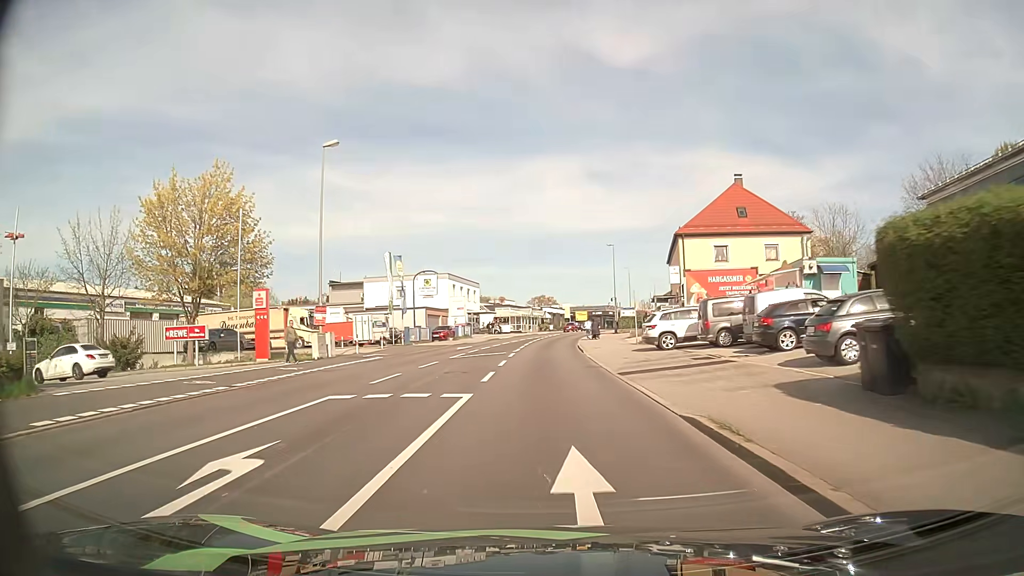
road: tertiary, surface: asphalt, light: Day
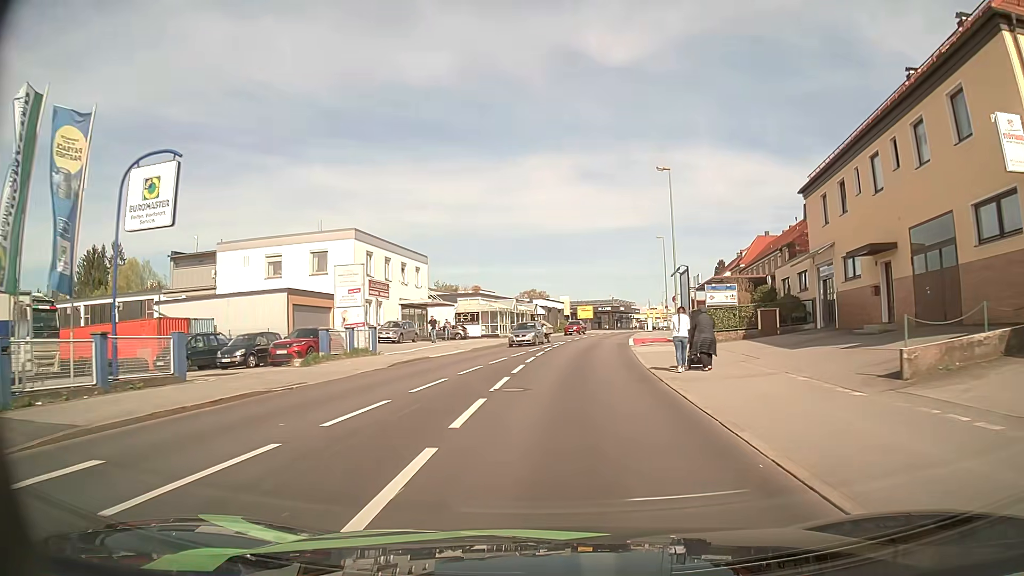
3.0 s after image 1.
(-0.3, +38.3) m; 0°
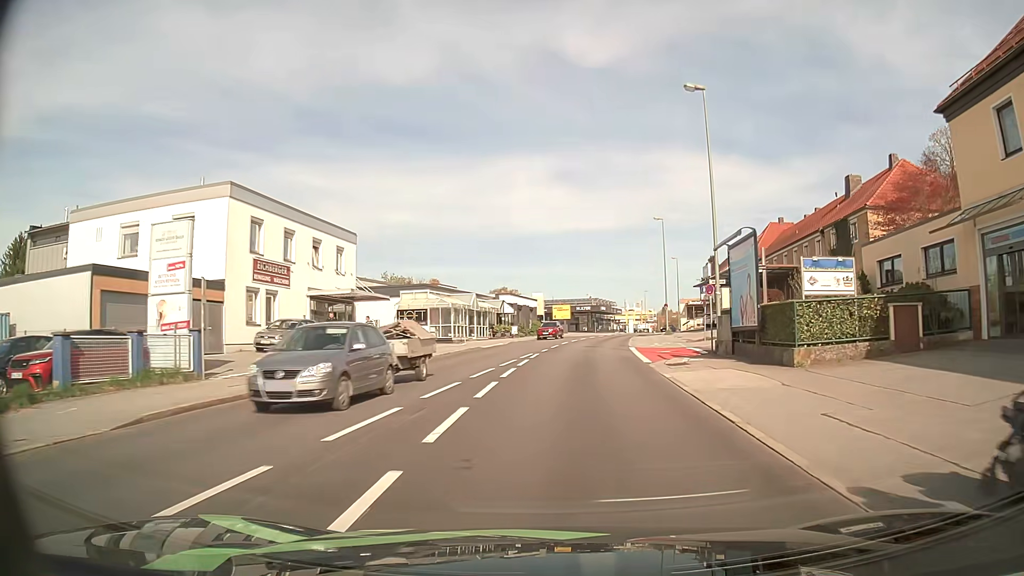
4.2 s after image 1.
(+0.3, +14.8) m; +2°
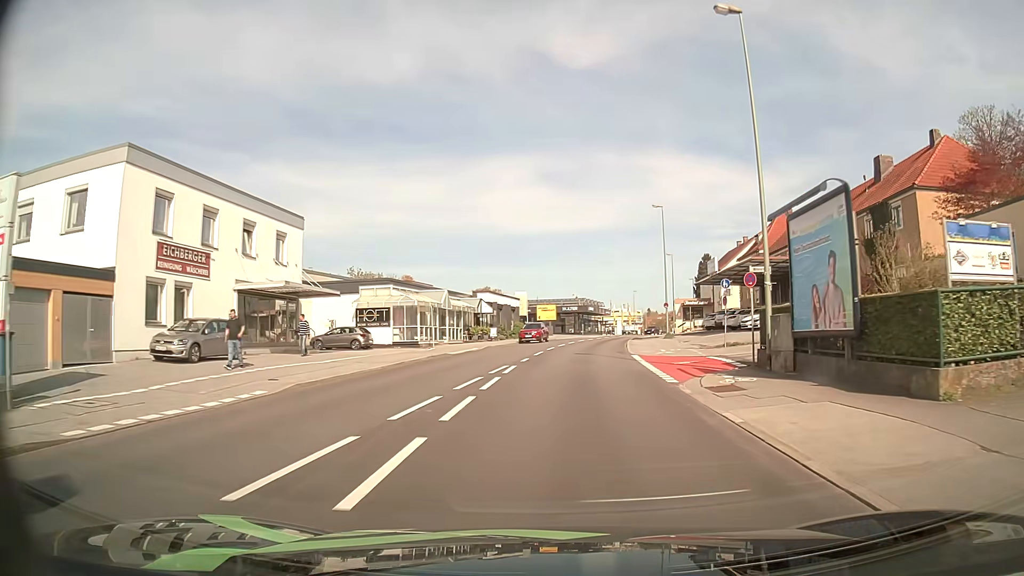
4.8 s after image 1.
(+0.1, +7.3) m; +1°
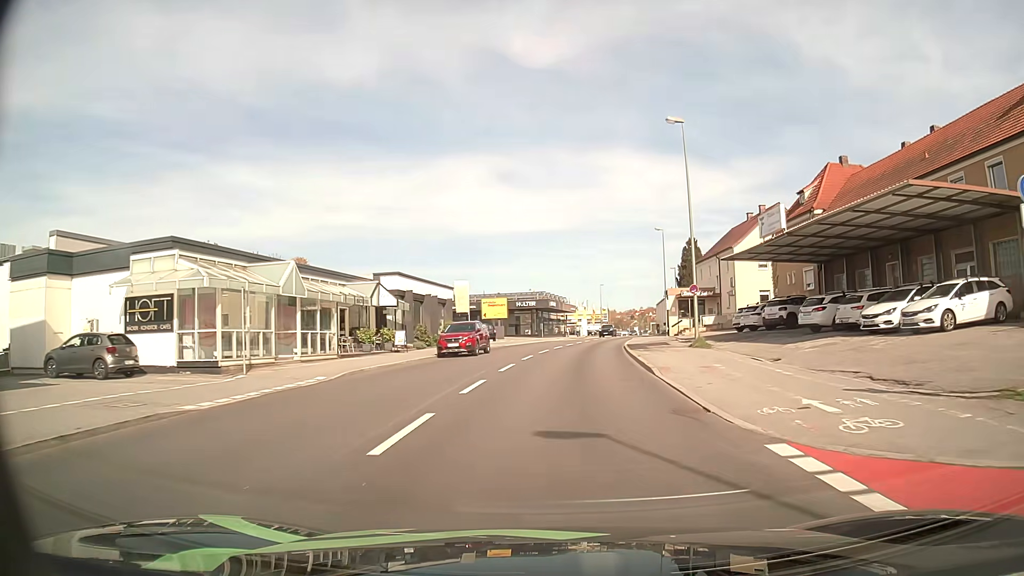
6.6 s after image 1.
(+0.7, +22.2) m; +4°
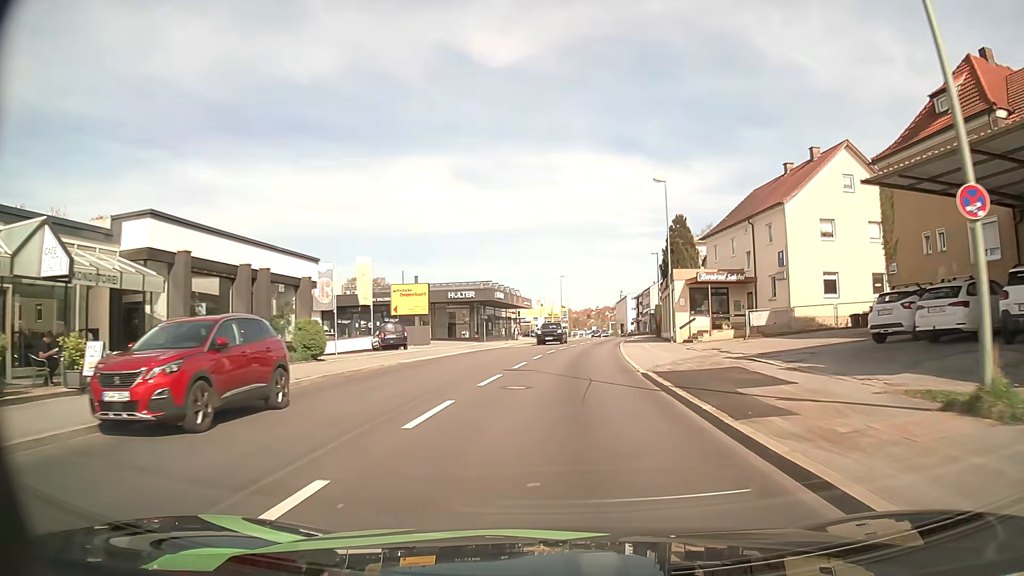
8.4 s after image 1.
(+0.7, +22.3) m; +4°
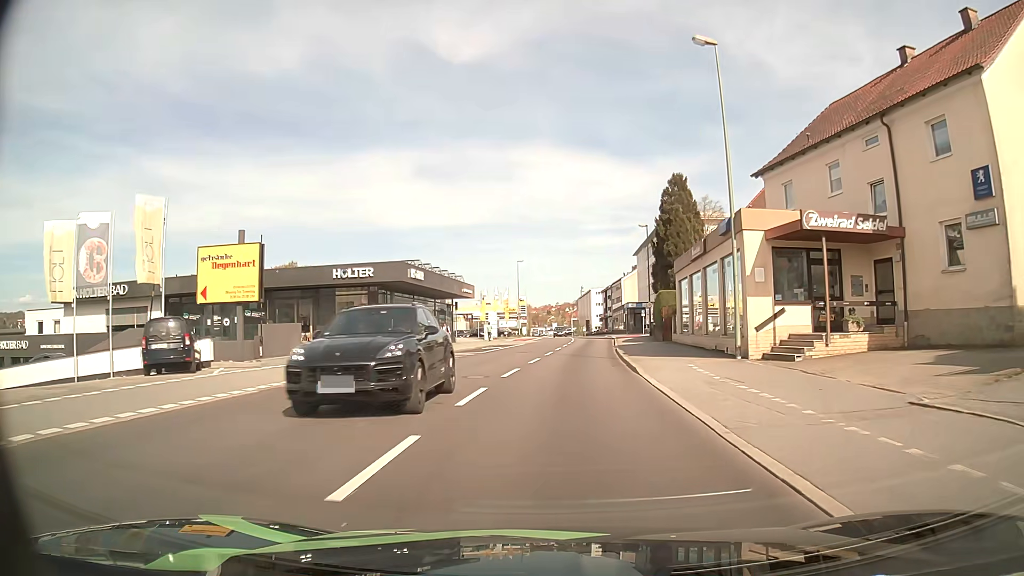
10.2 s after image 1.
(+0.7, +21.4) m; +3°
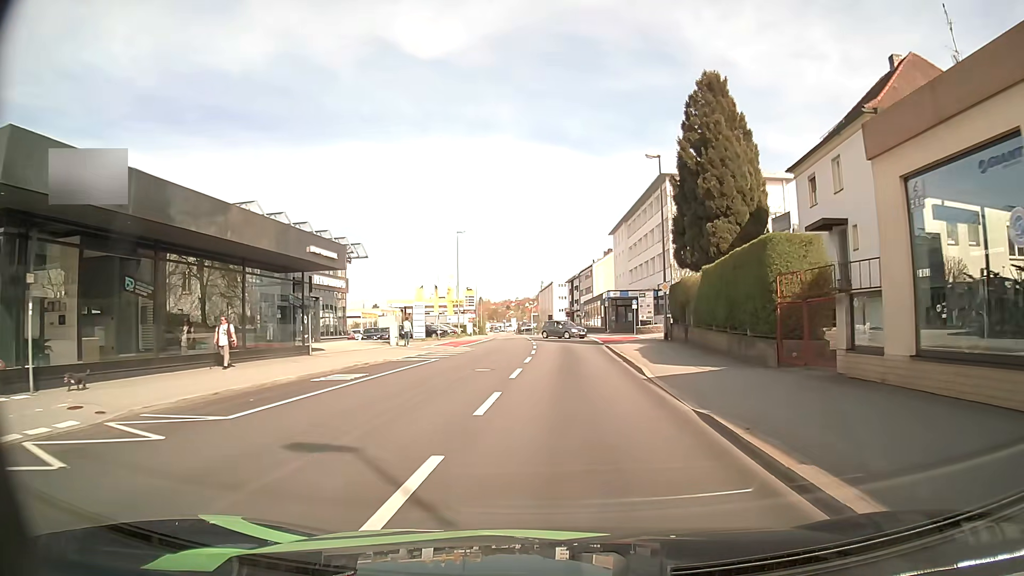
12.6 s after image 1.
(+0.8, +25.0) m; +4°
(0, +10) (0, +20) (0, +30) (0, +40) (-2, +49) (-11, +52) (-21, +52) (-31, +51) (-41, +50) (-51, +49) m
